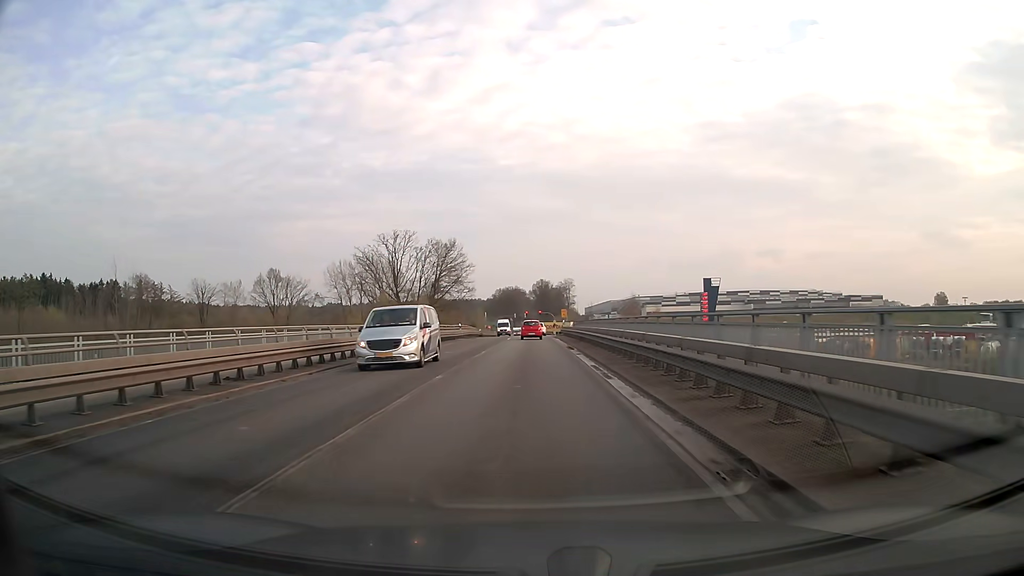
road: primary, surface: asphalt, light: Day
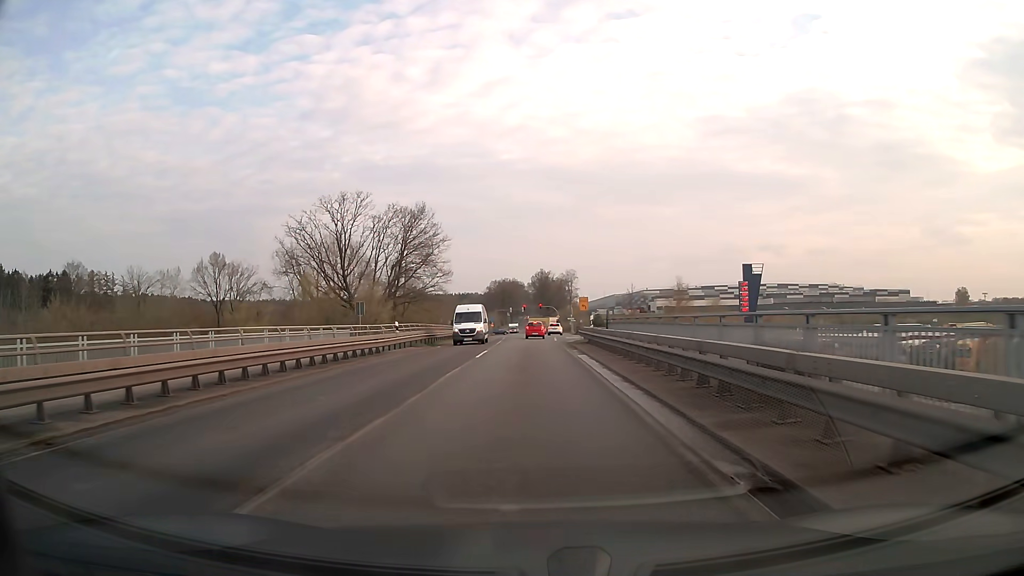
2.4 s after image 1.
(+0.1, +29.3) m; 0°
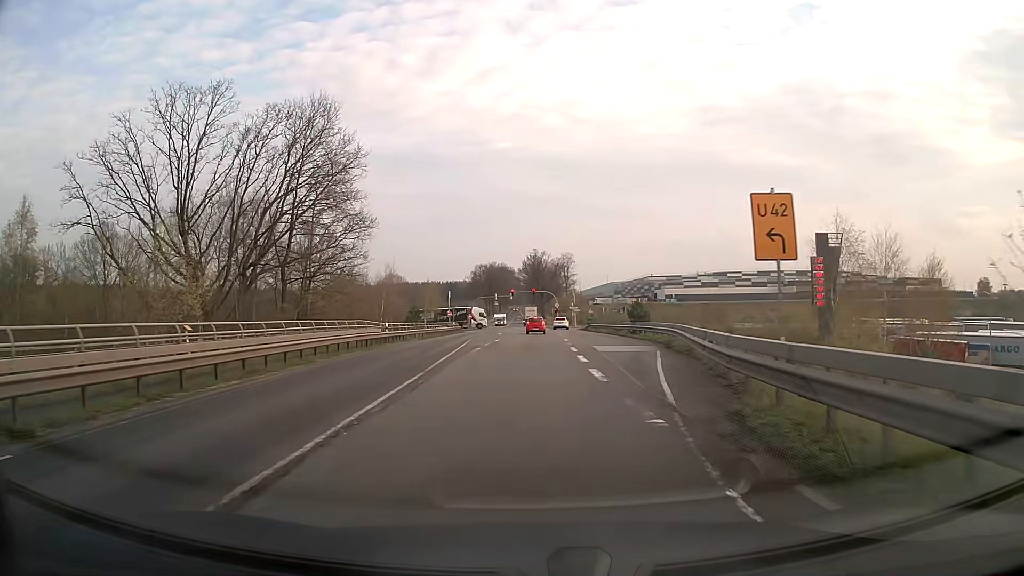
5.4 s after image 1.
(0.0, +35.7) m; +1°
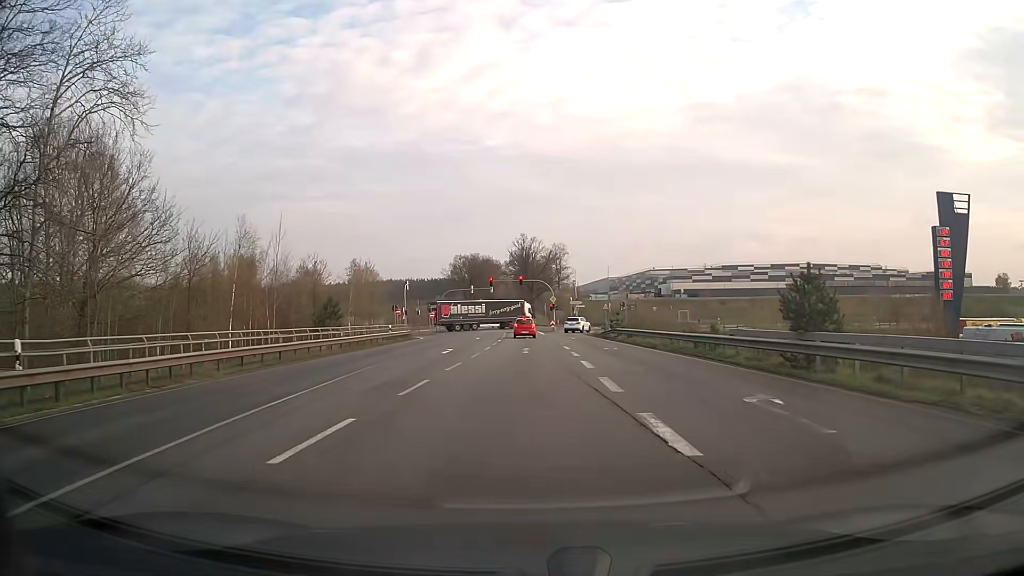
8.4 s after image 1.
(+0.1, +31.4) m; +1°
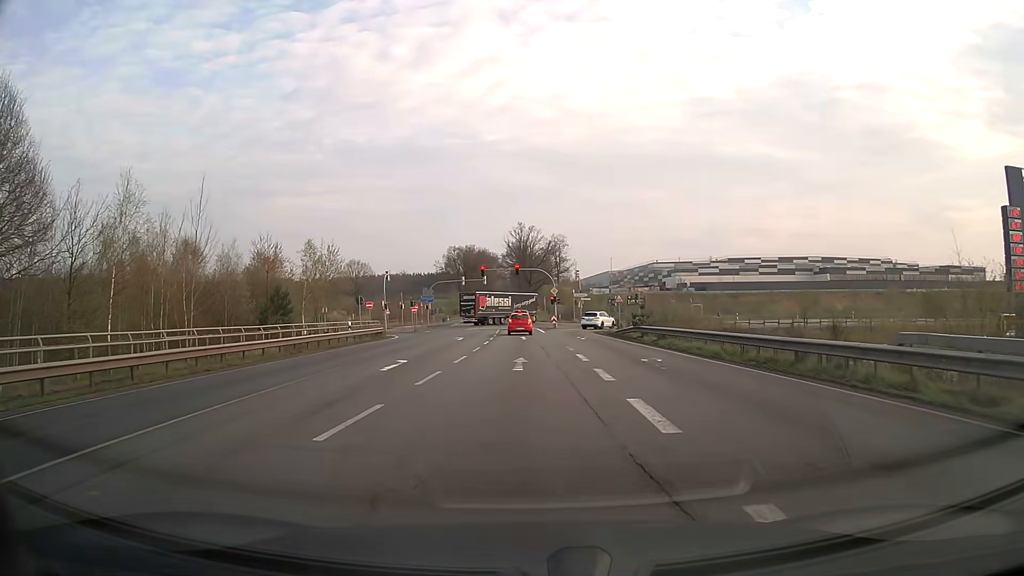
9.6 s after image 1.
(0.0, +10.8) m; 0°
